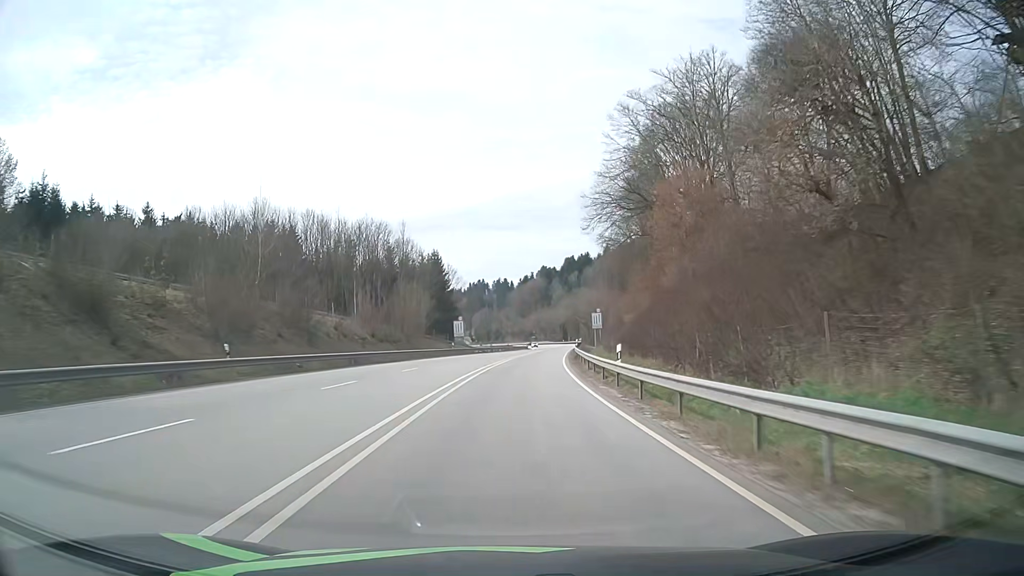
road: primary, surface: asphalt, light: Day
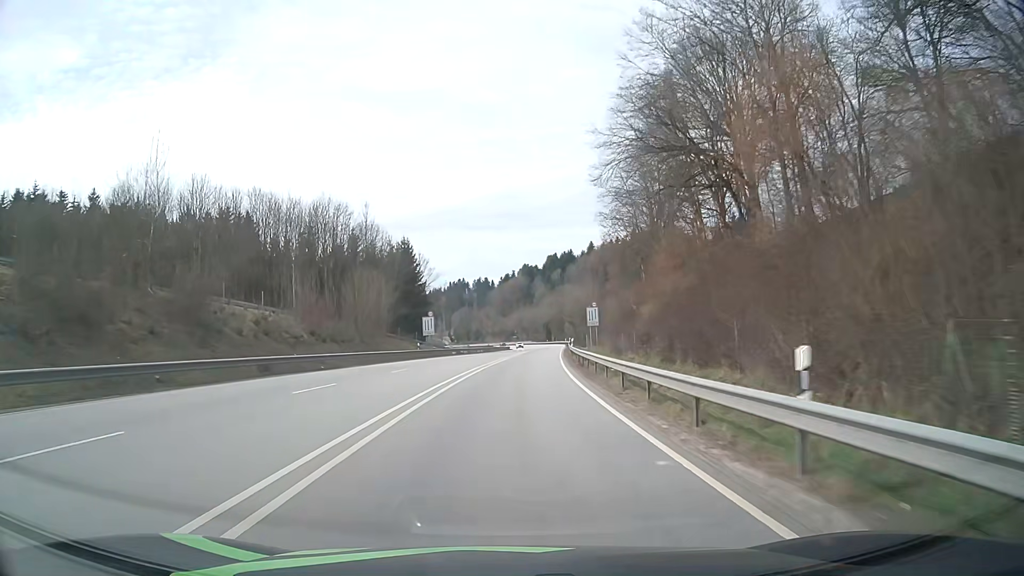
(+0.2, +14.0) m; +2°
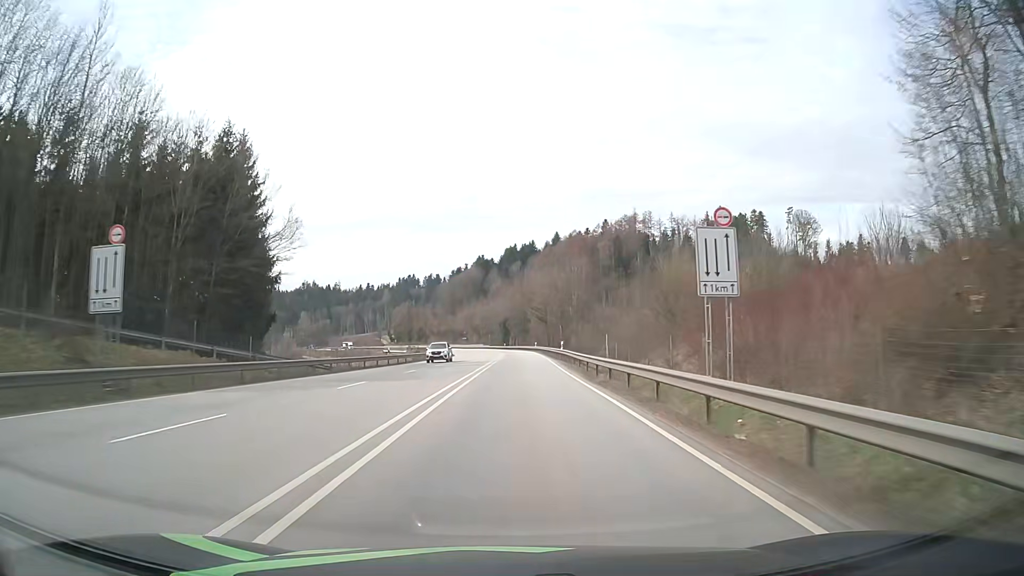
(+2.2, +56.1) m; +4°
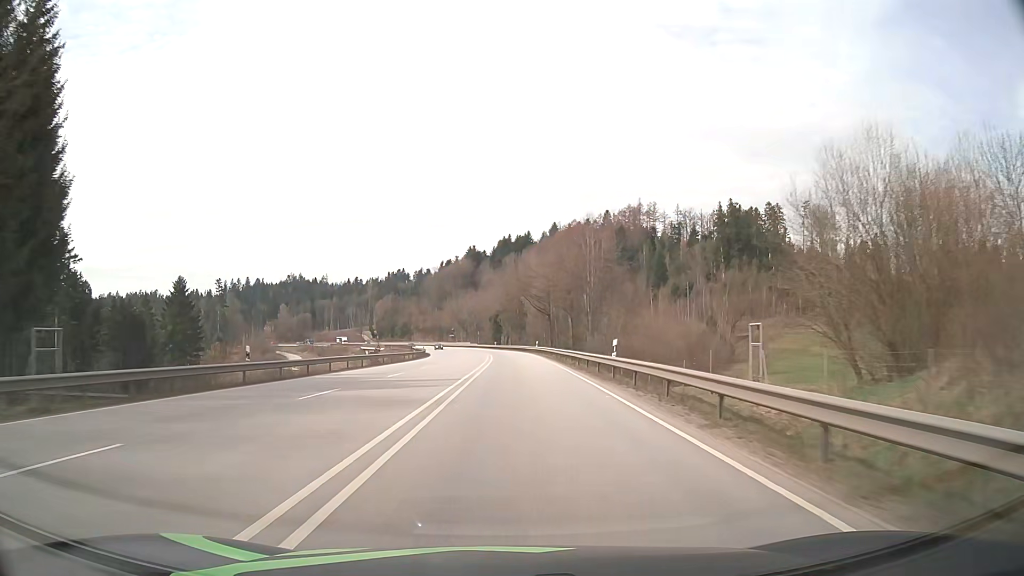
(+0.1, +28.0) m; +1°
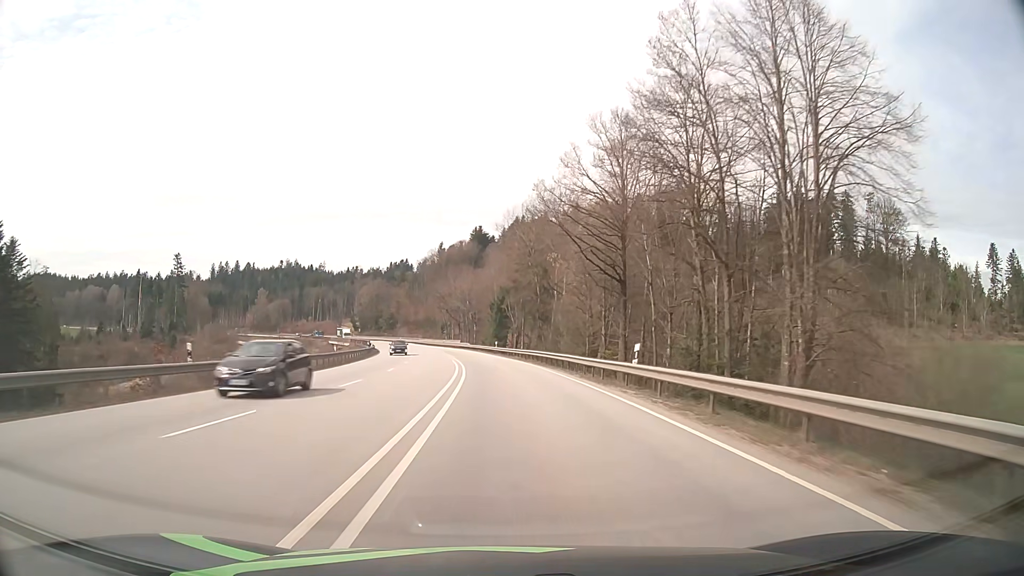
(-0.2, +54.9) m; -1°
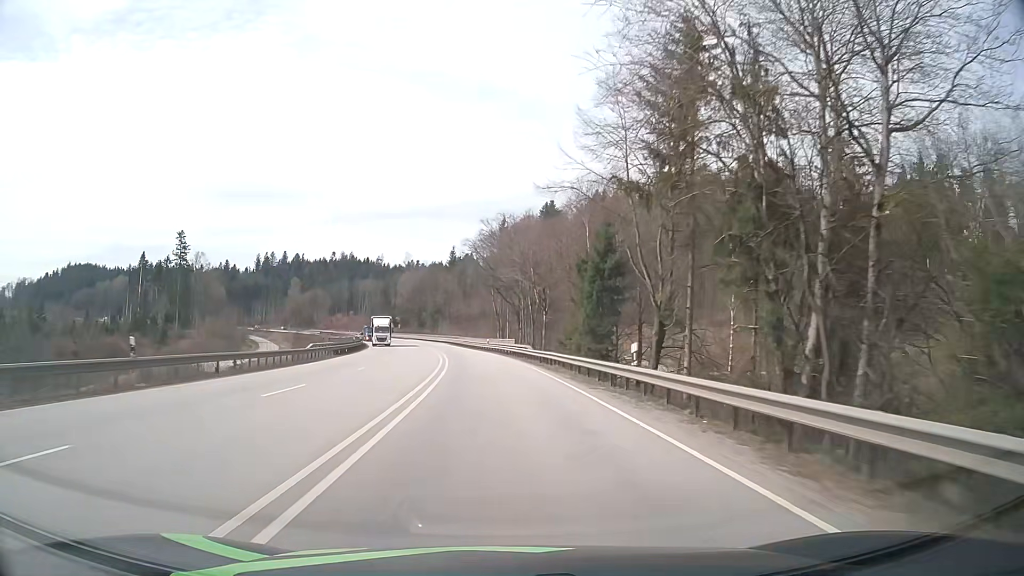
(-2.1, +53.9) m; -6°
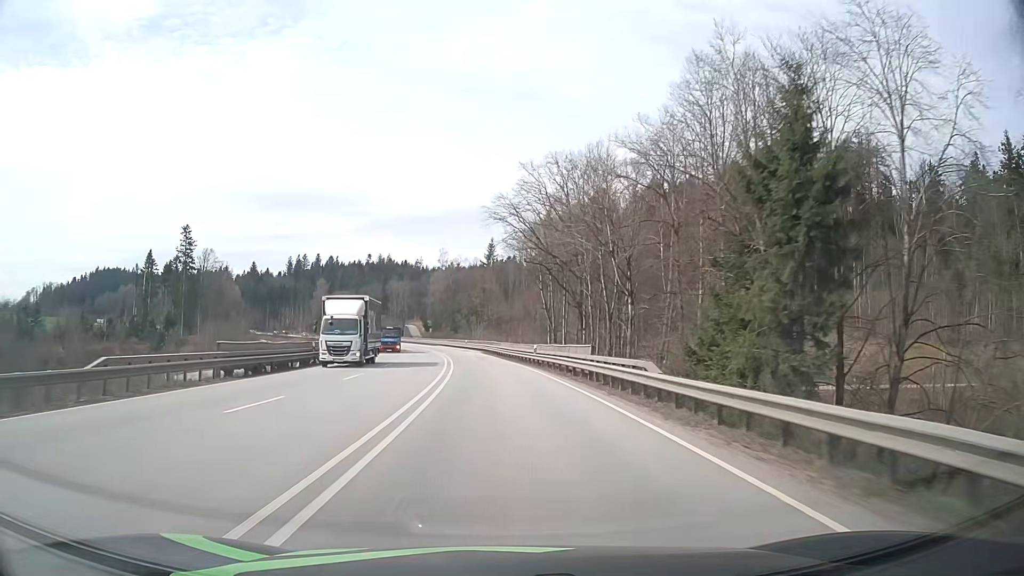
(-0.9, +26.9) m; -4°
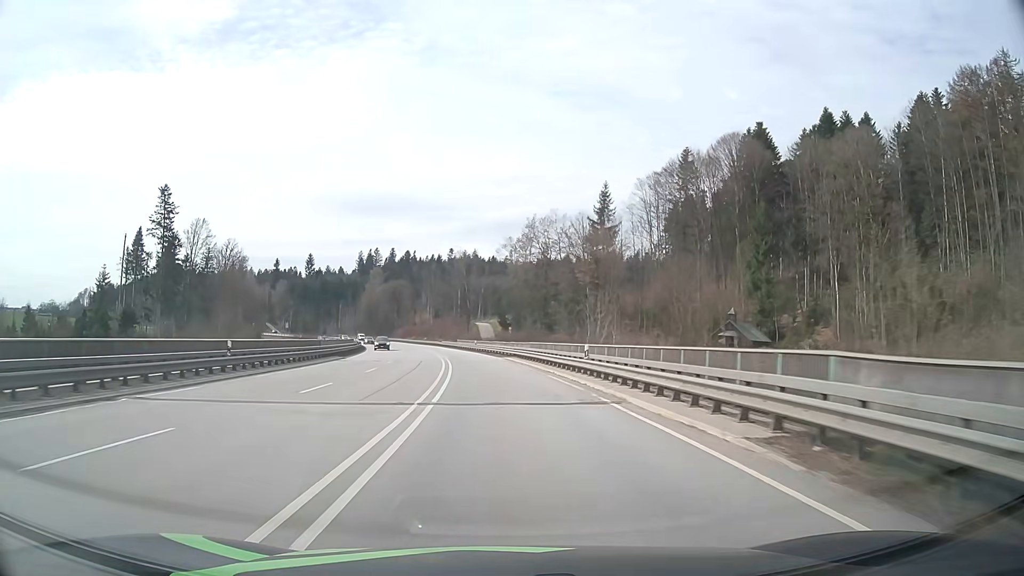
(-4.7, +66.9) m; -8°
(0, +10) (0, +20) (-1, +30) (-2, +40) (-3, +50) (-4, +60) (-5, +70) (-7, +80) (-9, +89) (-11, +99) m
